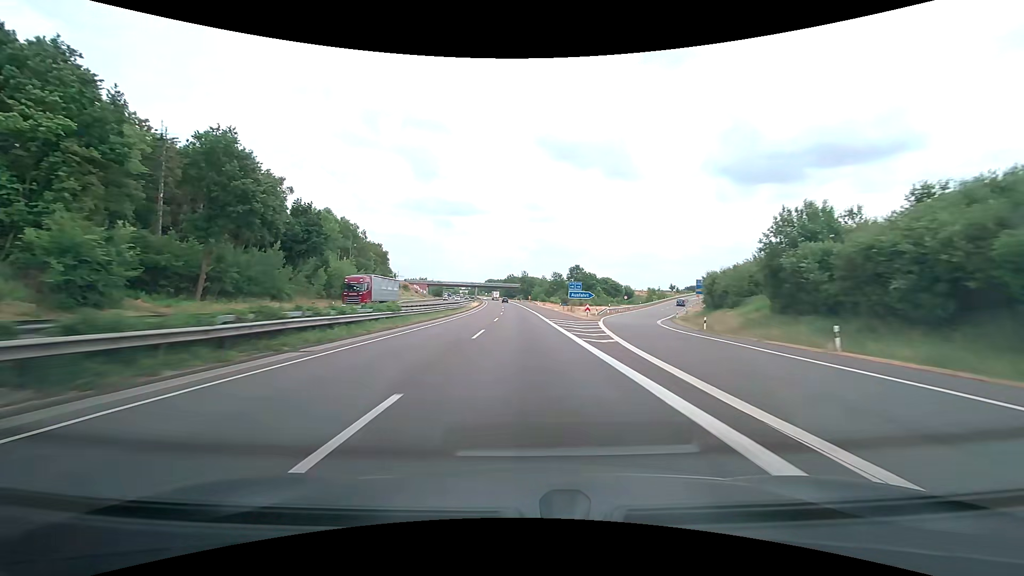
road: motorway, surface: asphalt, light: Day
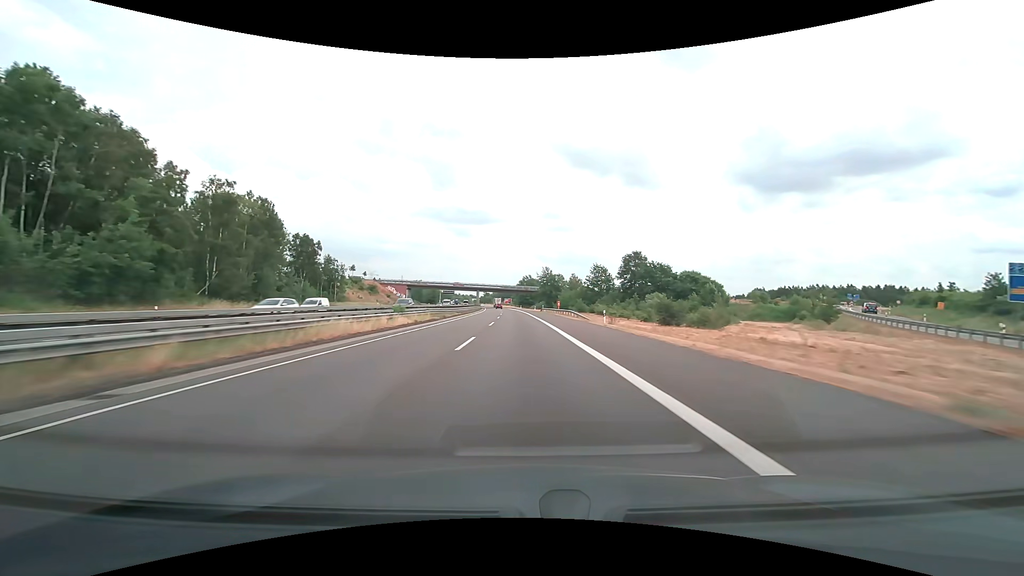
(-2.1, +75.9) m; -3°
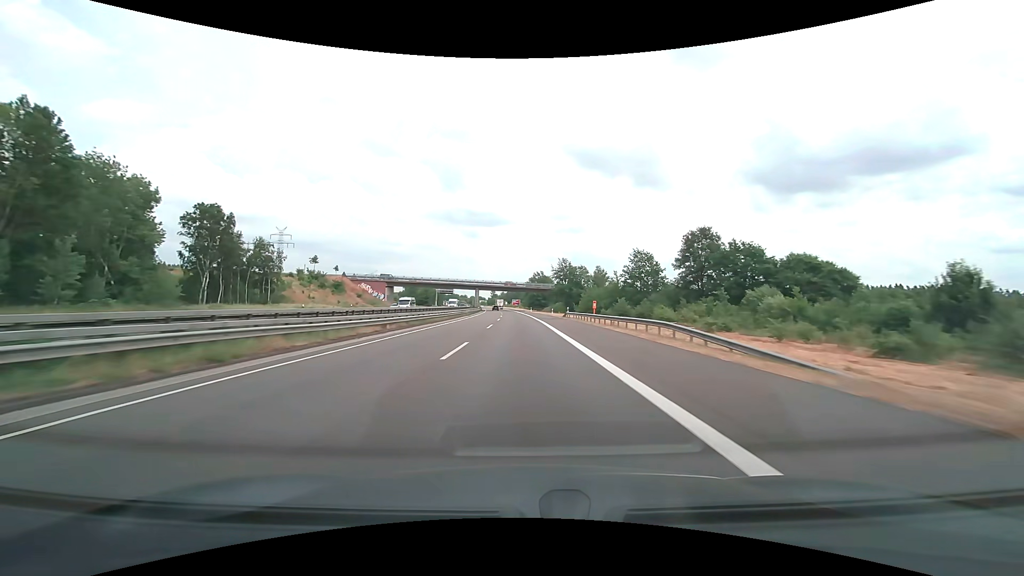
(-0.4, +37.9) m; -1°
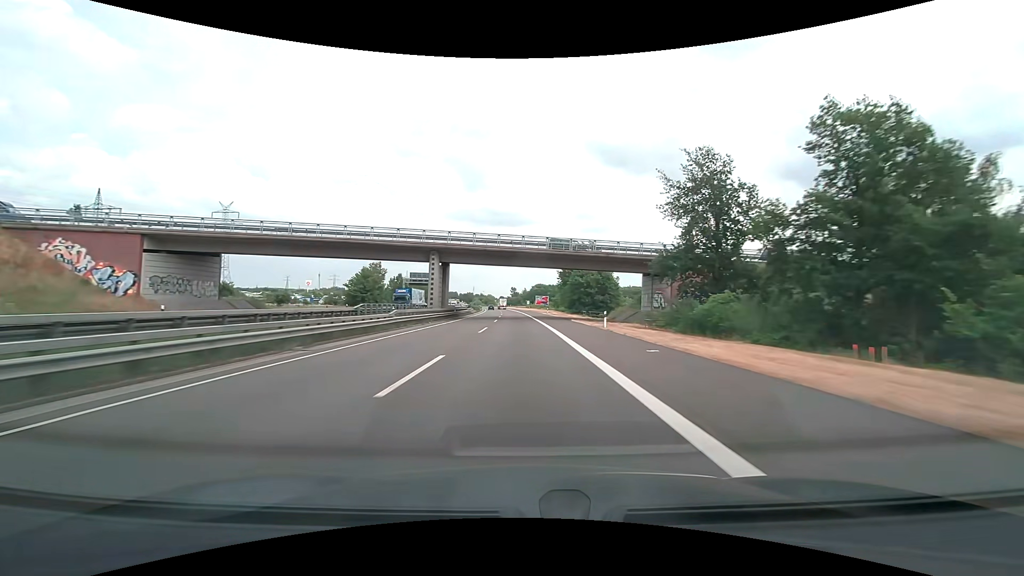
(-2.1, +94.7) m; -3°
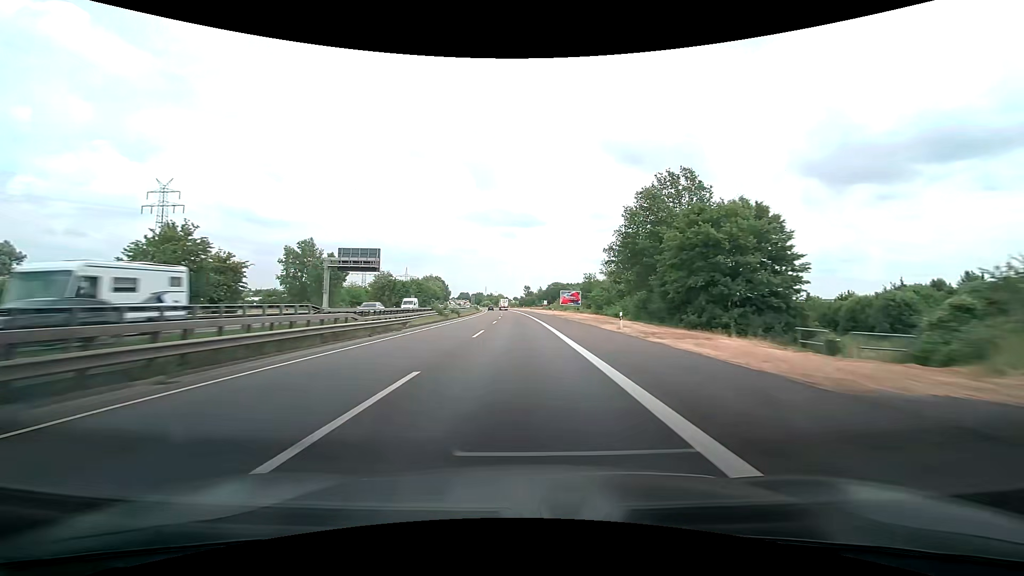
(-0.8, +57.0) m; -2°
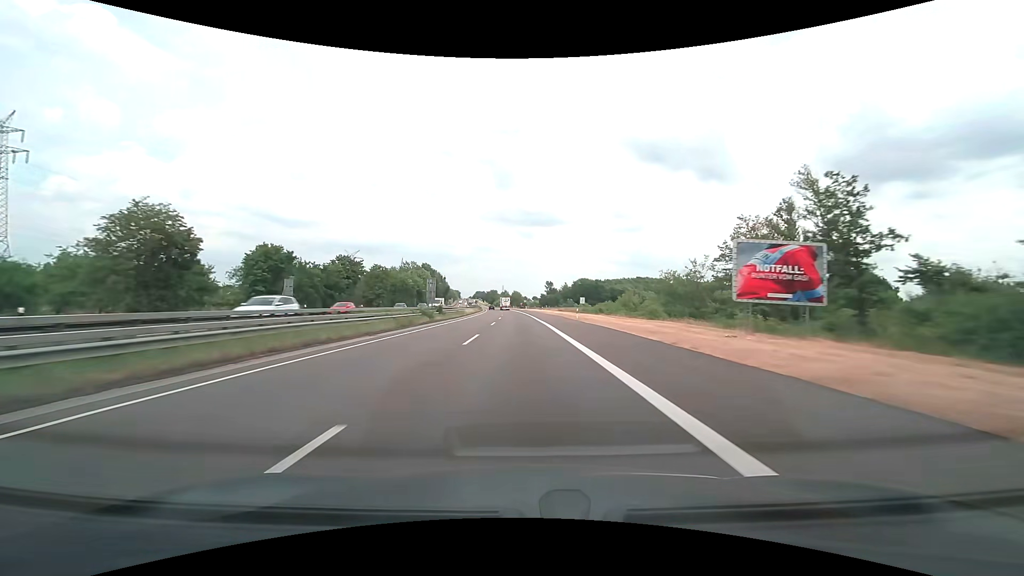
(-1.5, +76.1) m; -2°
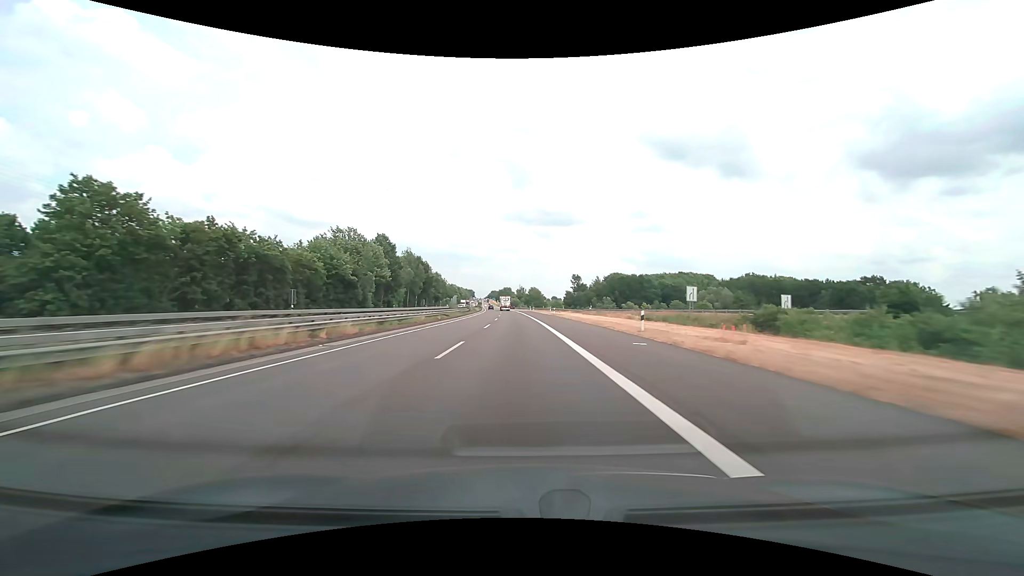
(-1.3, +76.0) m; -2°
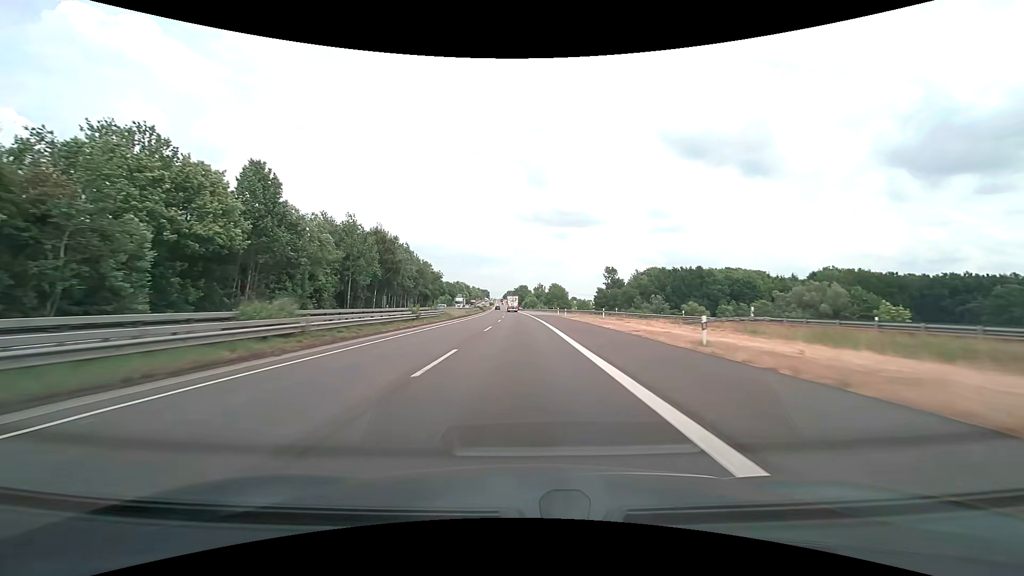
(-0.9, +57.0) m; -2°
(0, +10) (0, +20) (0, +30) (0, +40) (-1, +50) (-1, +60) (-1, +70) (-2, +80) (-2, +90) (-2, +100) m
